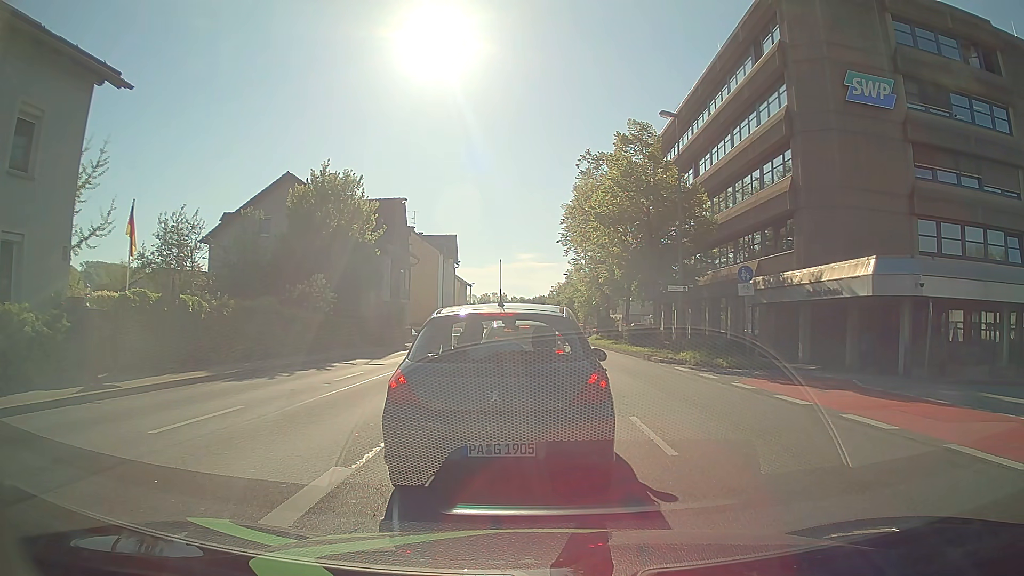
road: primary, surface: asphalt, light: Day
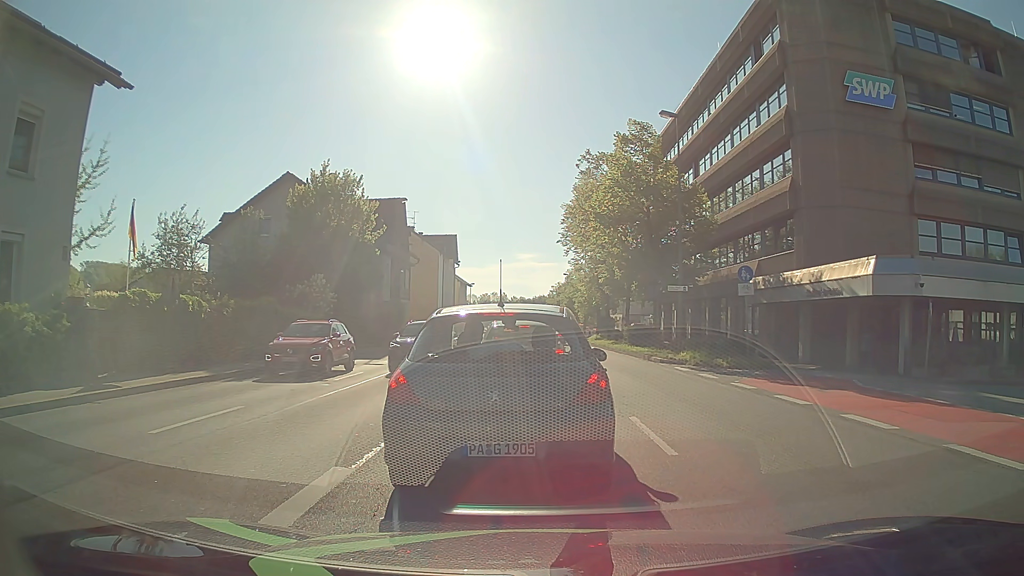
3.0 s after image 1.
(0.0, 0.0) m; 0°
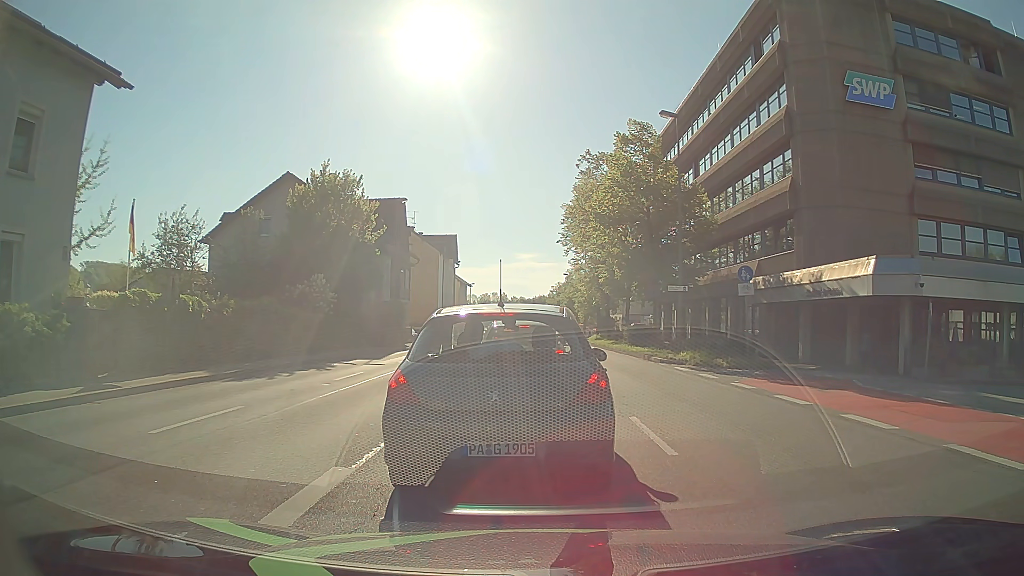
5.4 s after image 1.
(0.0, 0.0) m; 0°
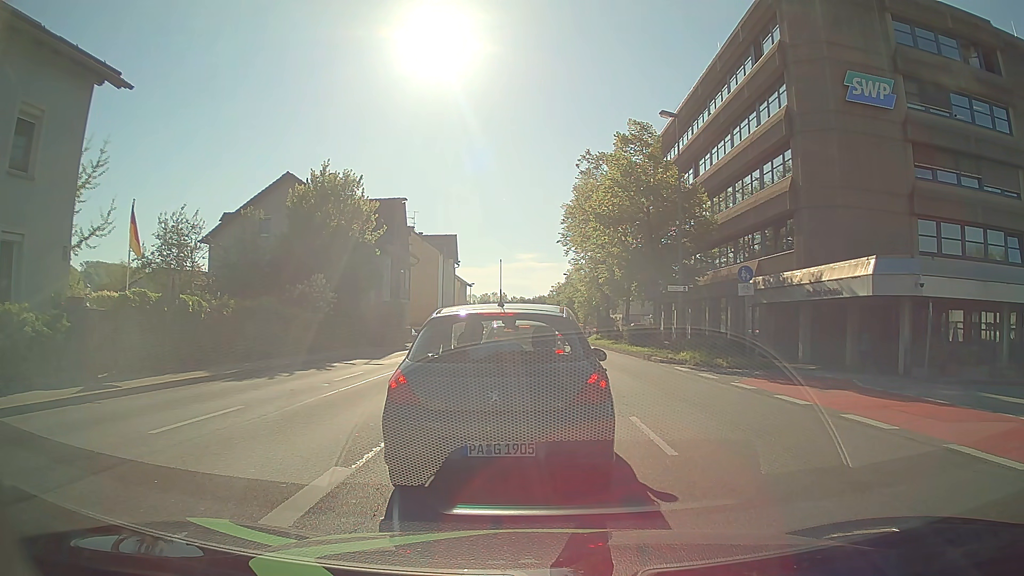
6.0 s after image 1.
(0.0, 0.0) m; 0°
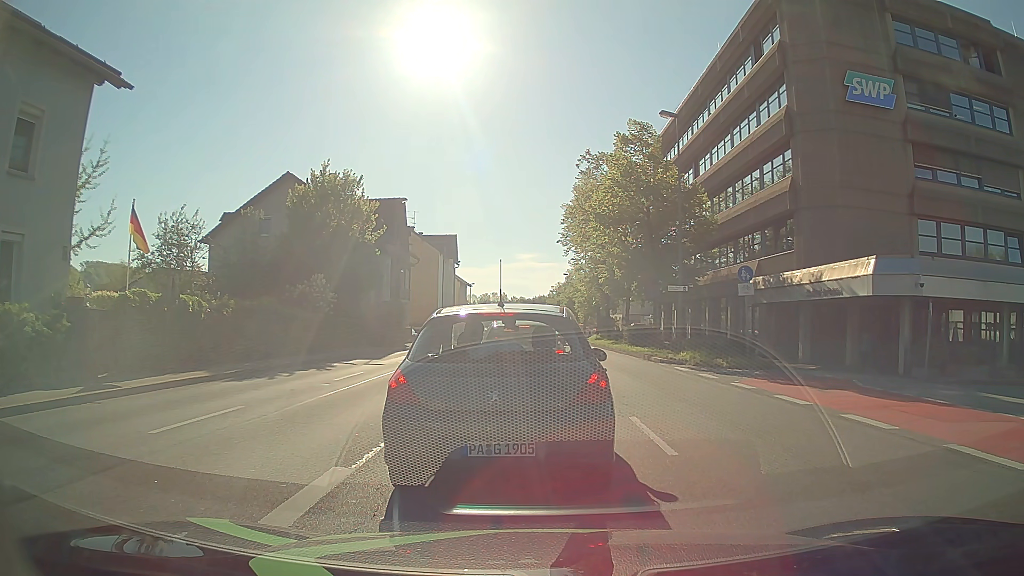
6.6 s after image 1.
(0.0, 0.0) m; 0°
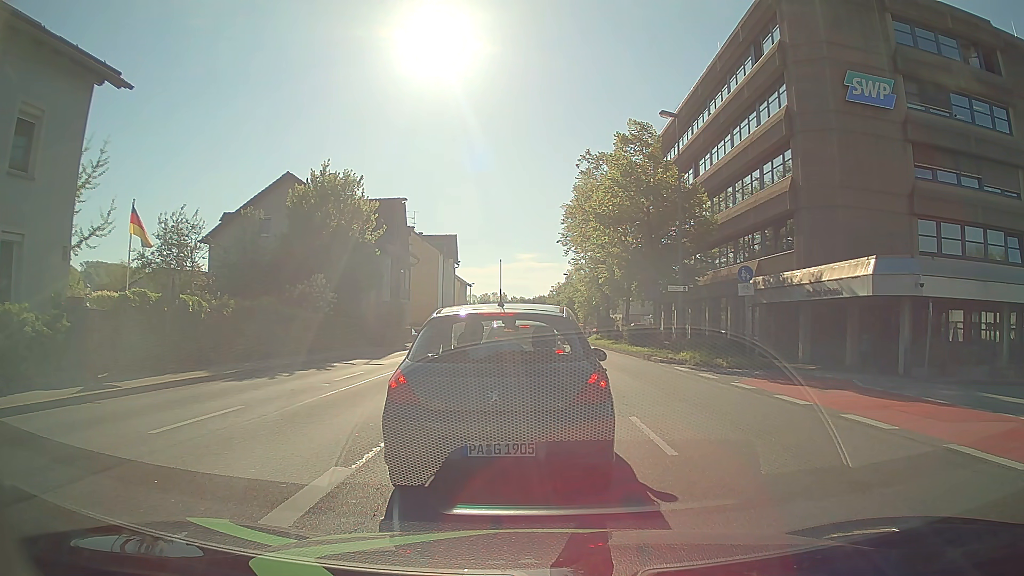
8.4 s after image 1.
(0.0, 0.0) m; 0°
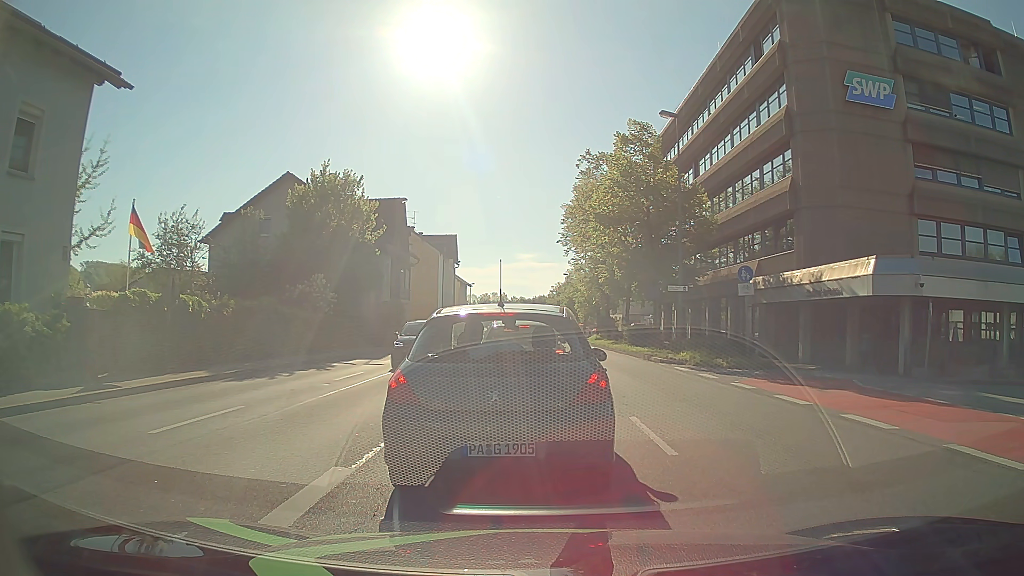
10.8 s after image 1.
(0.0, 0.0) m; 0°
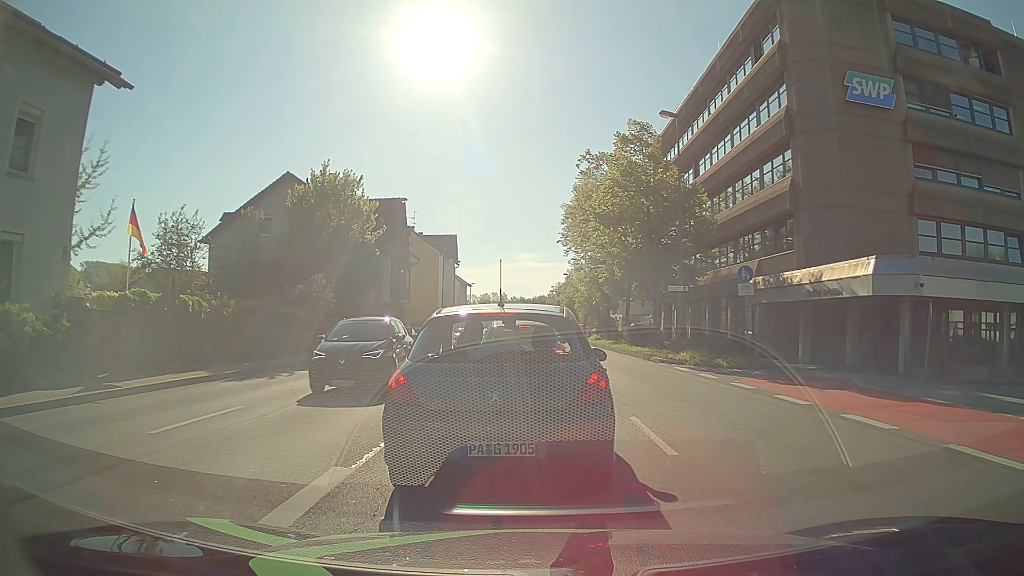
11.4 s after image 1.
(0.0, 0.0) m; 0°
